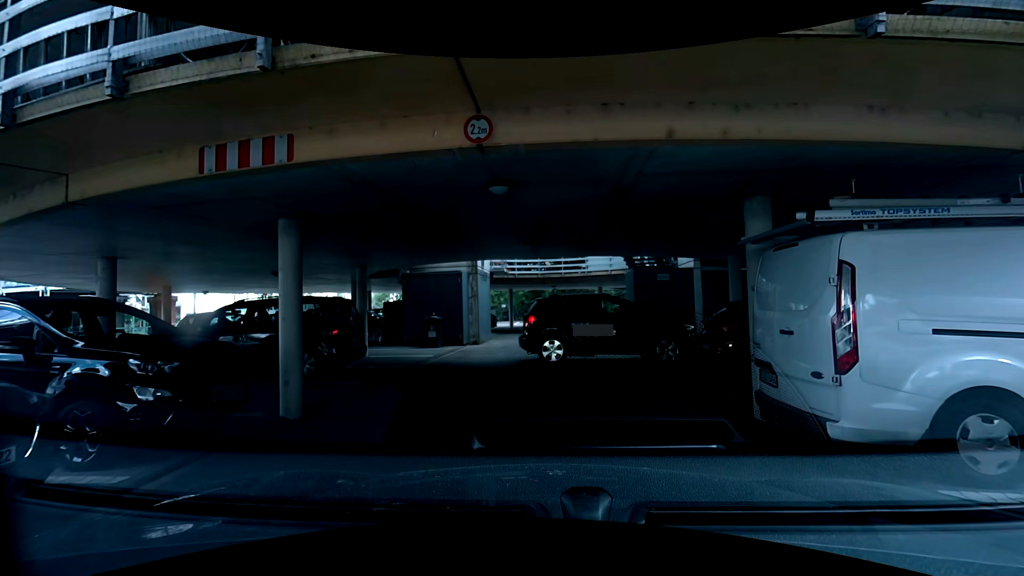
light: Day
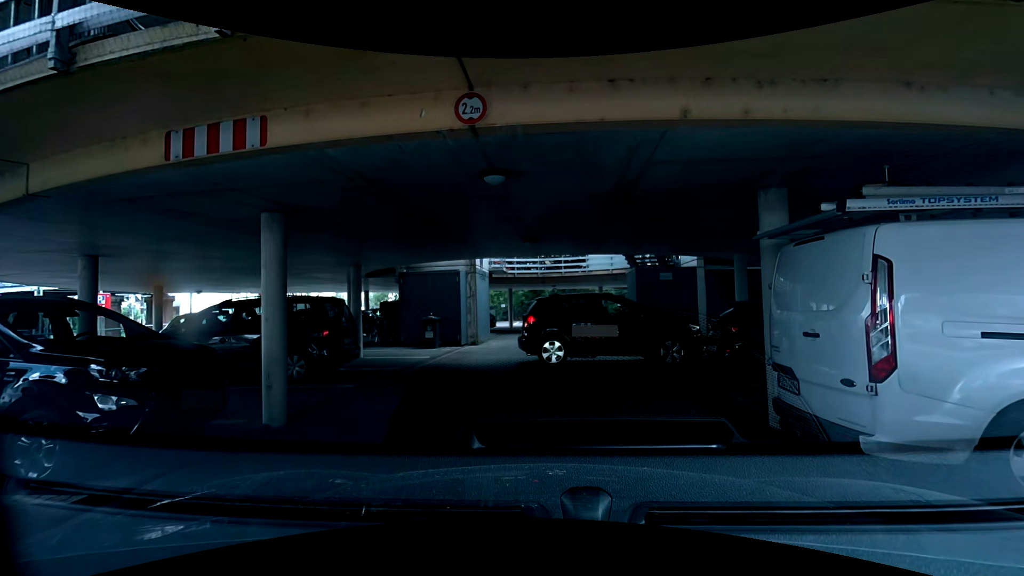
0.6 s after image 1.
(0.0, +0.4) m; 0°
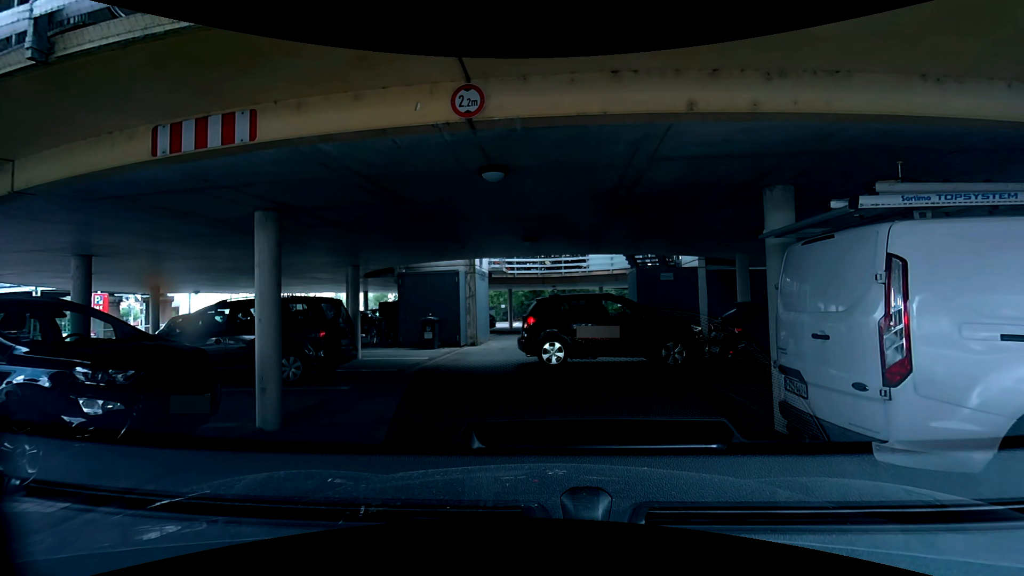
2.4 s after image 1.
(0.0, +0.2) m; 0°
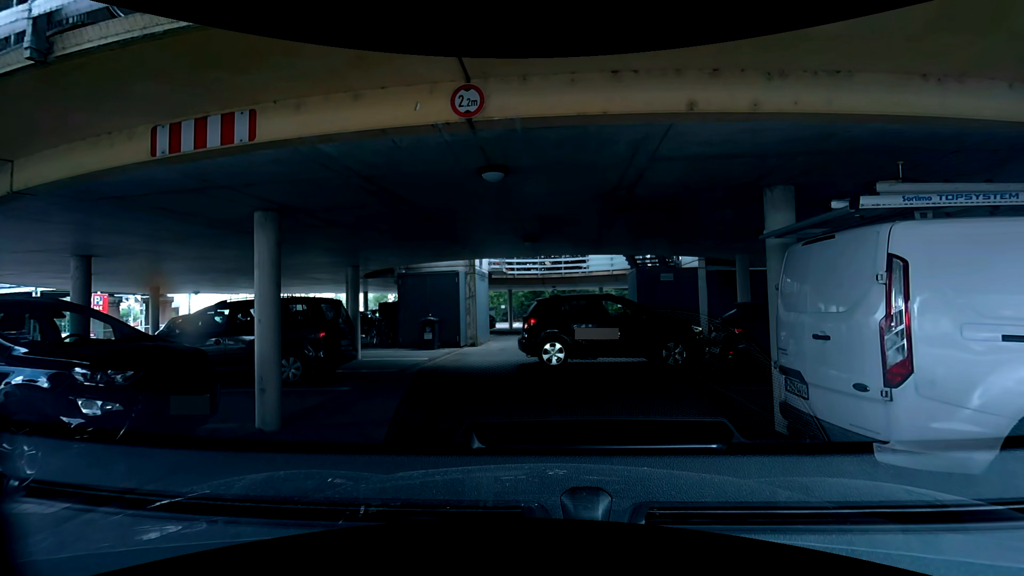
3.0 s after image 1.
(0.0, 0.0) m; 0°
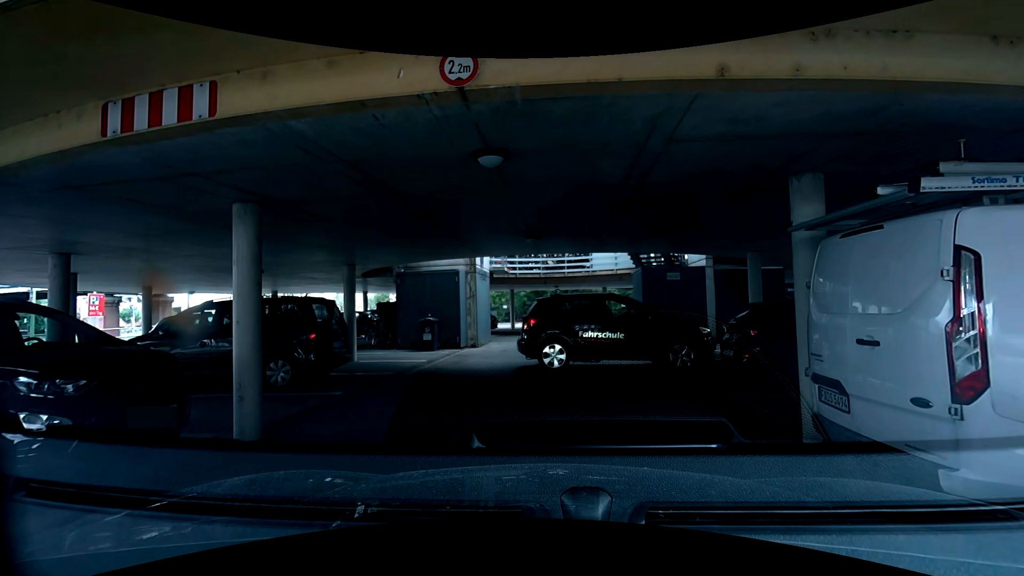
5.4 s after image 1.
(0.0, +0.4) m; 0°
